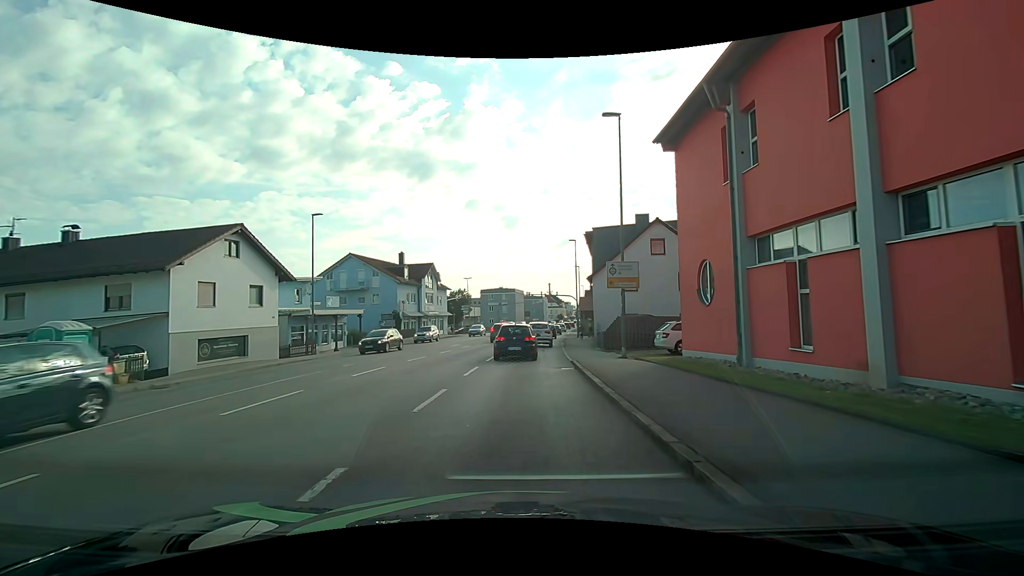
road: tertiary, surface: asphalt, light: Day
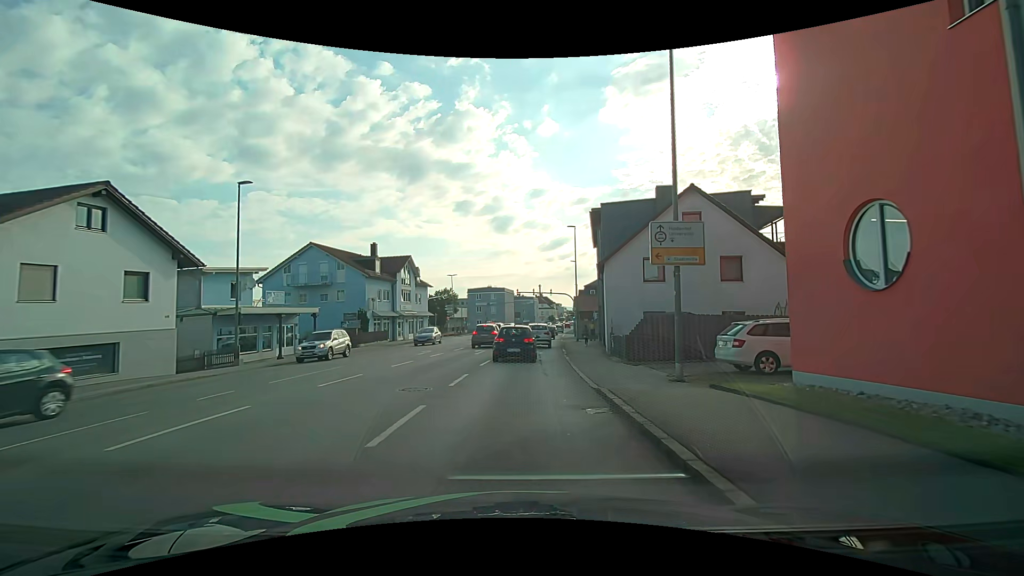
(+0.1, +8.1) m; +2°
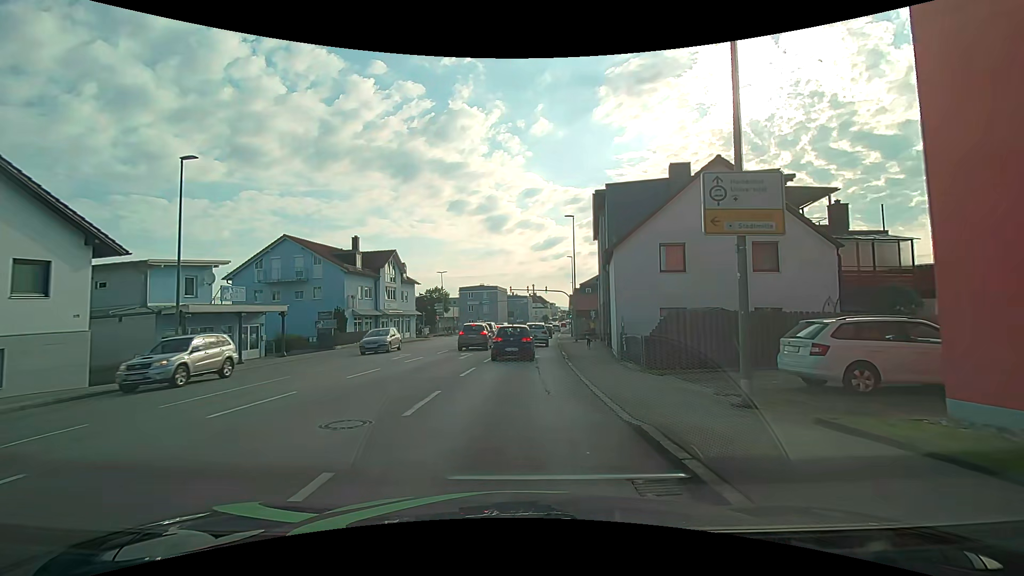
(0.0, +4.0) m; 0°
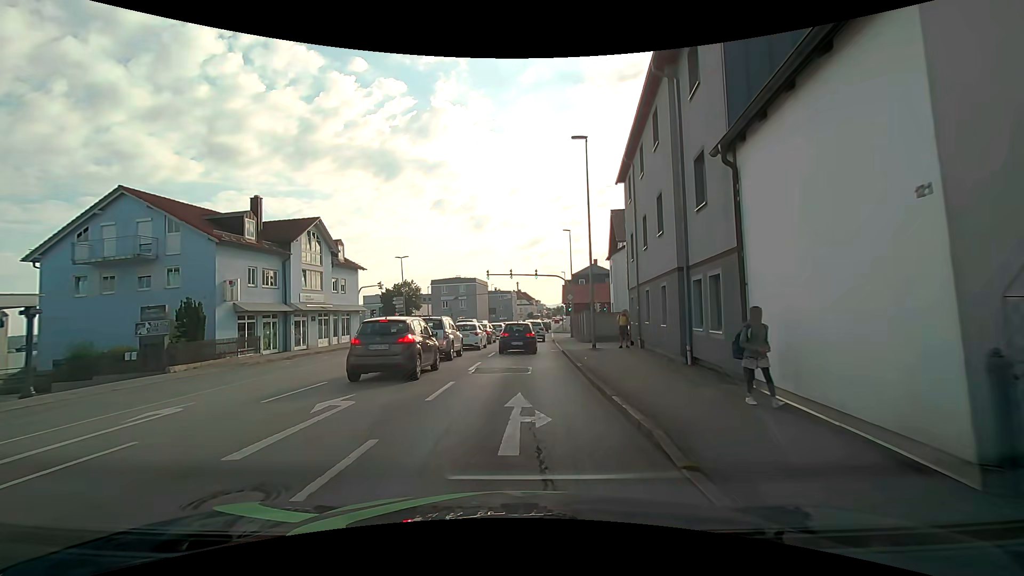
(+0.3, +16.7) m; +2°
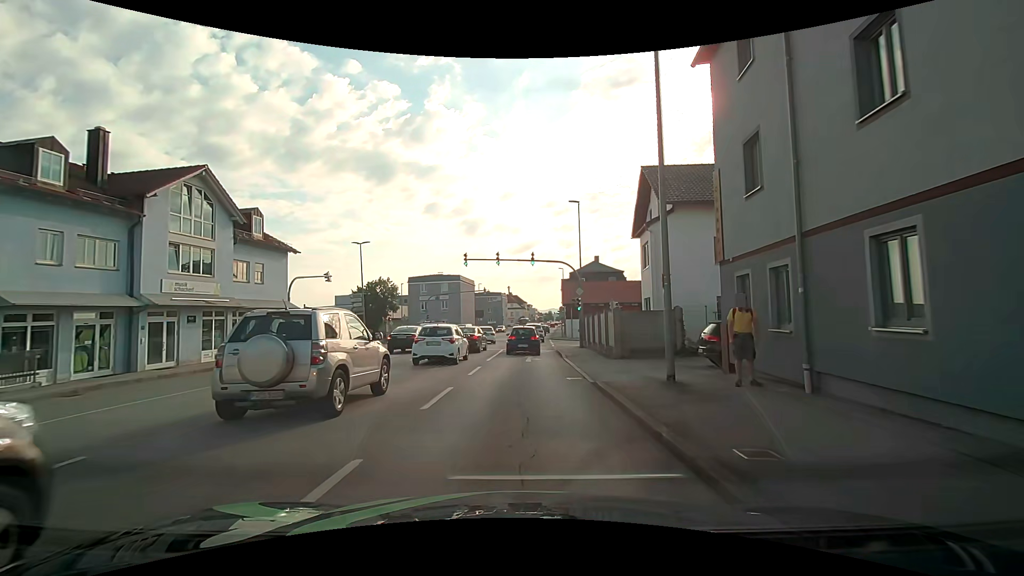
(0.0, +13.0) m; 0°
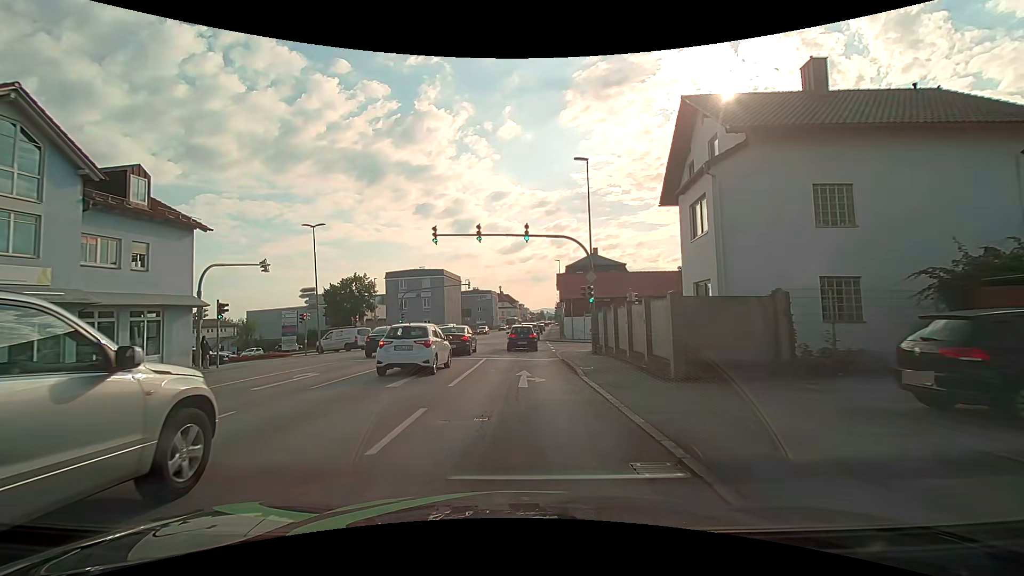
(+0.1, +9.1) m; +2°
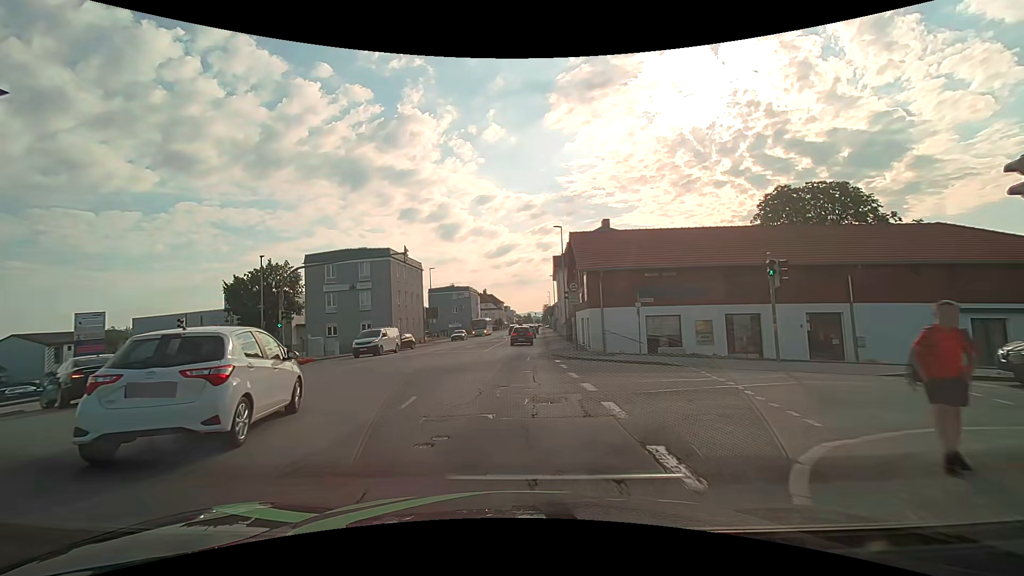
(+0.2, +24.1) m; +1°
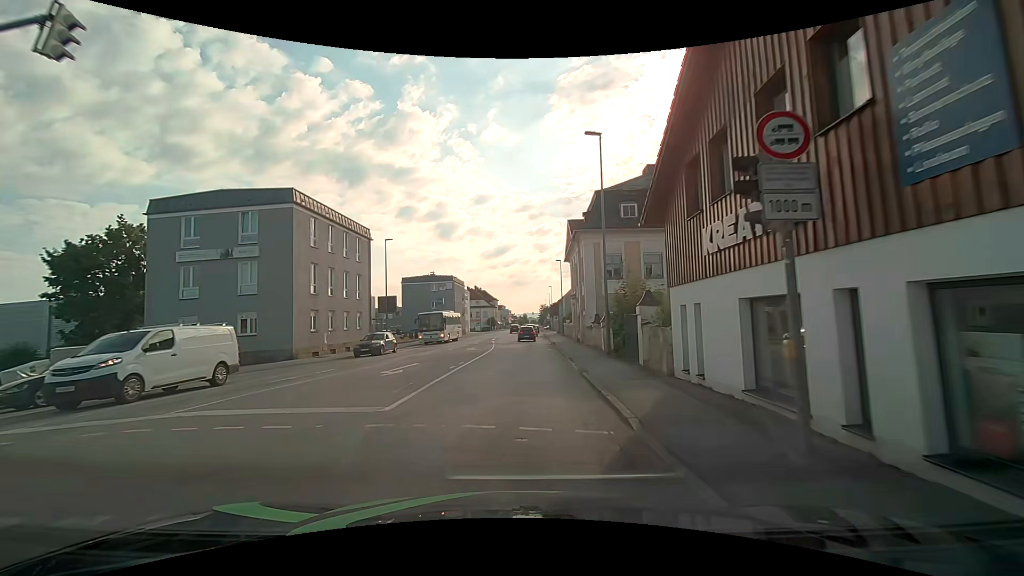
(+0.1, +21.9) m; +1°
(0, +10) (0, +20) (0, +30) (0, +40) (0, +50) (-1, +60) (-1, +70) (-1, +80) (-1, +90) (0, +100) m
